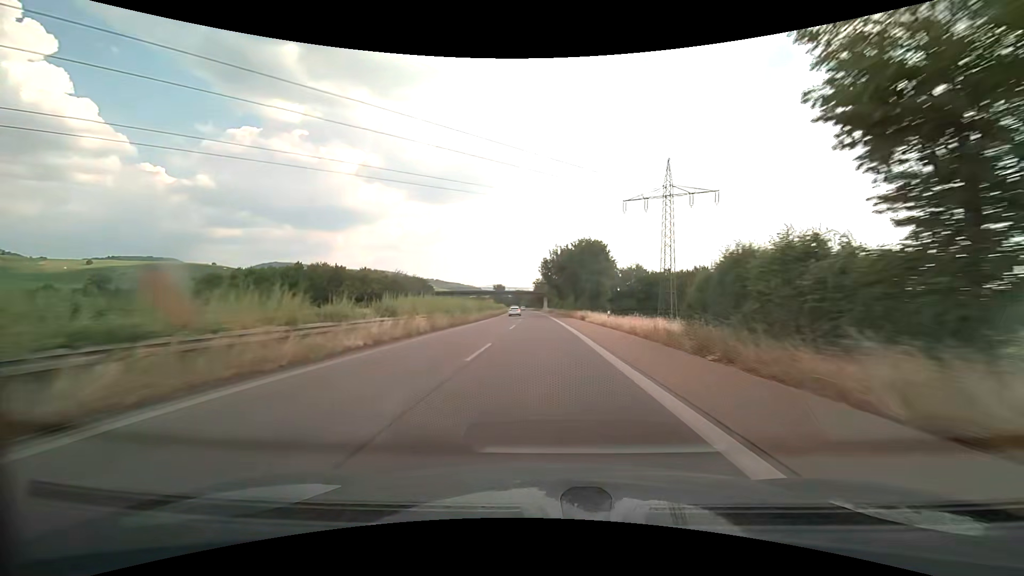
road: trunk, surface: asphalt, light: Day
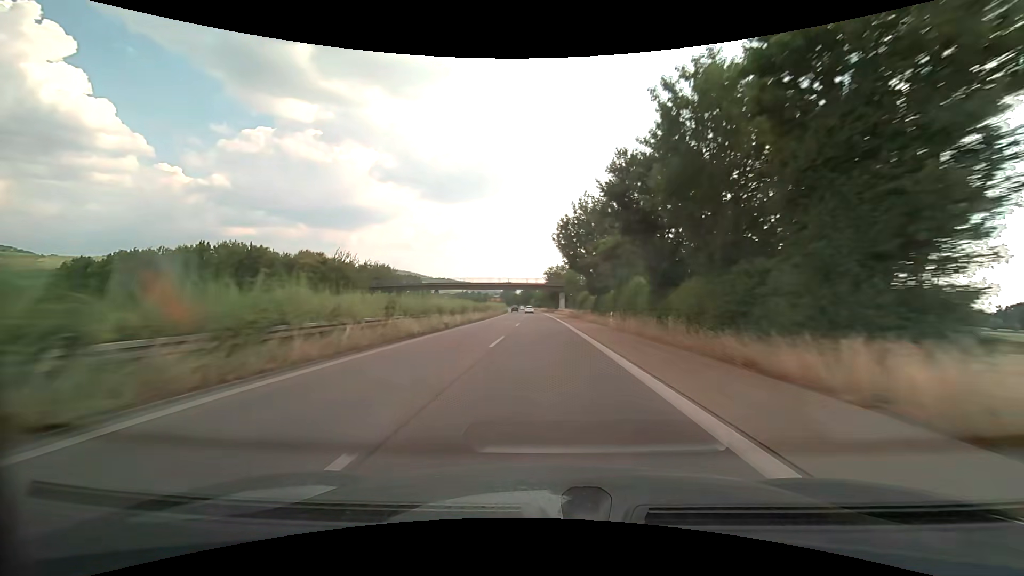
(-0.6, +50.0) m; -1°
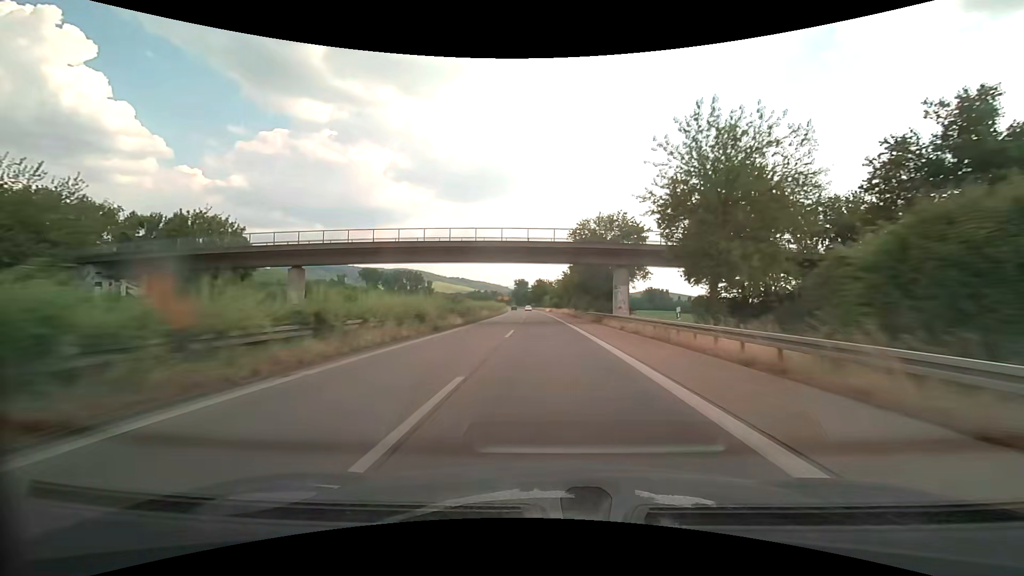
(-1.1, +67.0) m; -2°
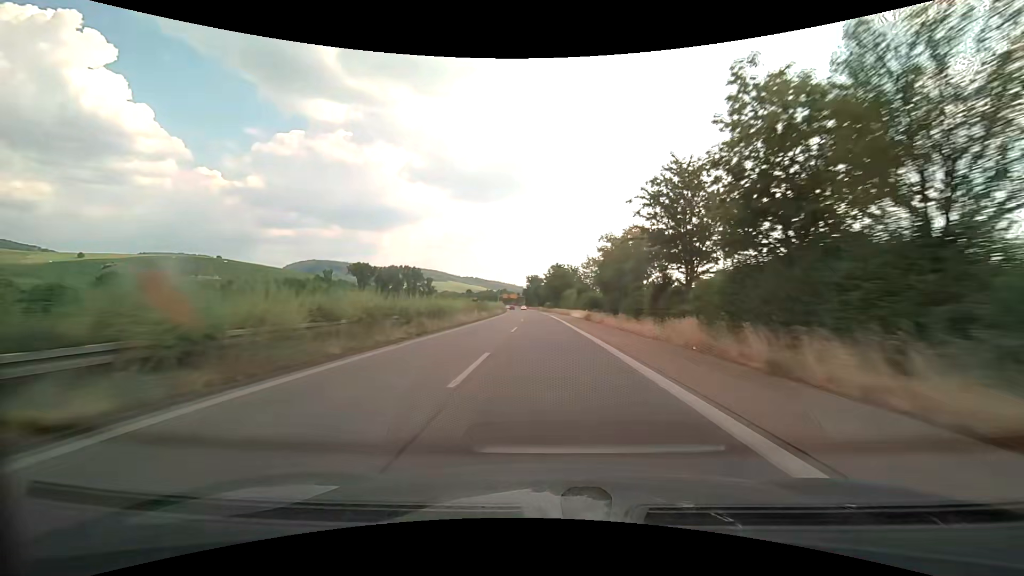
(-0.8, +67.5) m; -2°
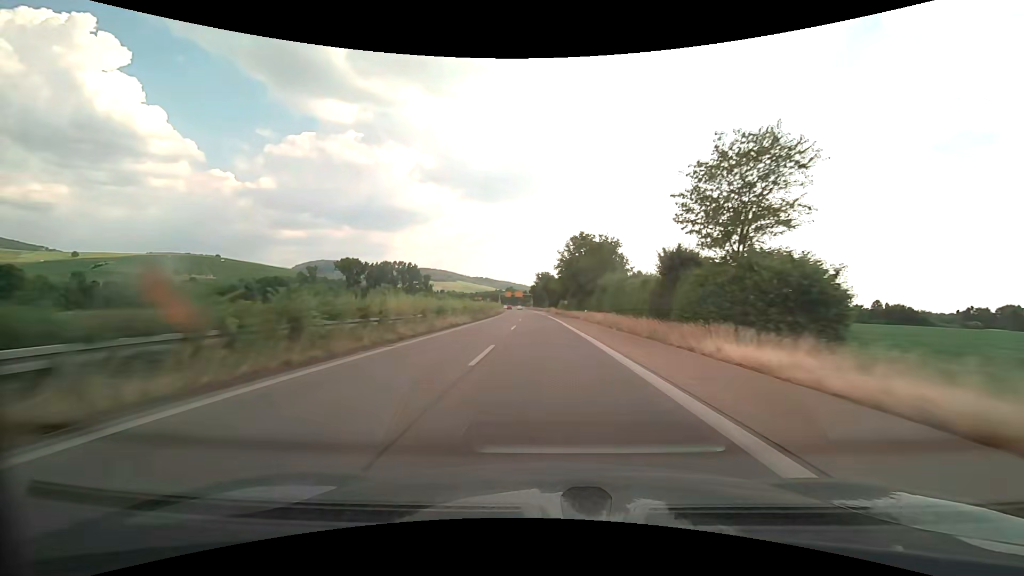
(-0.5, +50.9) m; -1°
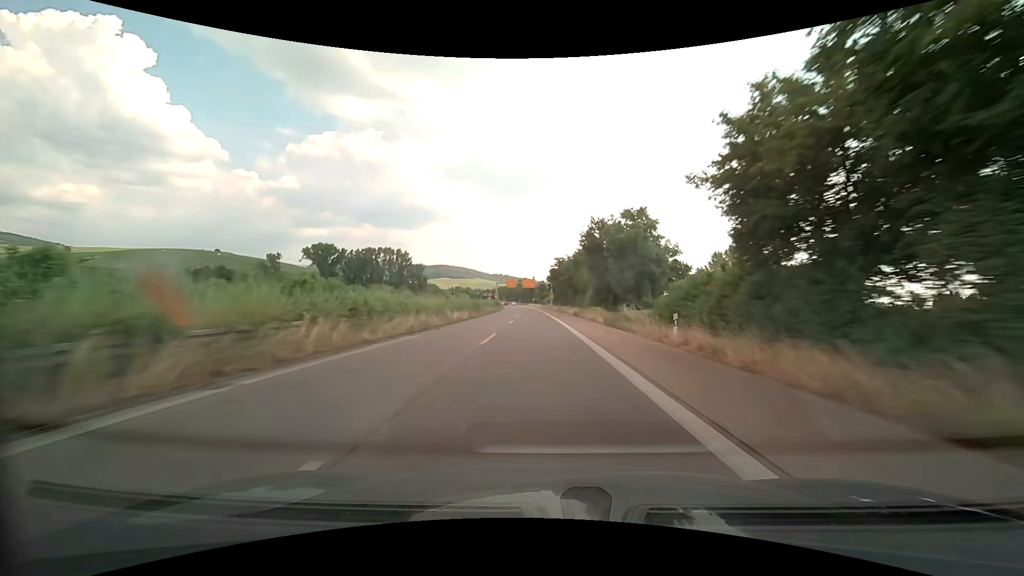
(-1.6, +84.8) m; -2°
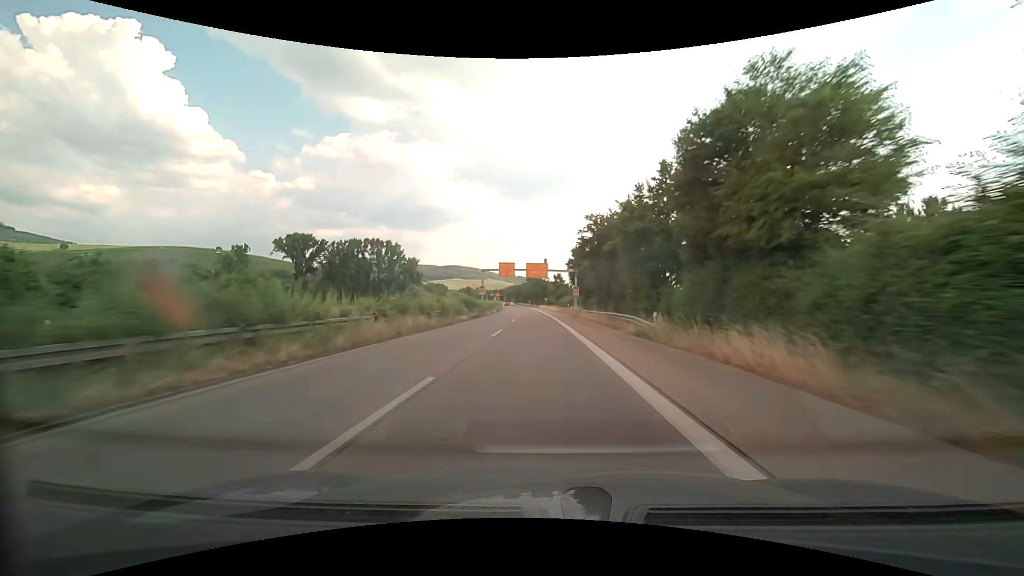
(-0.9, +49.4) m; -2°
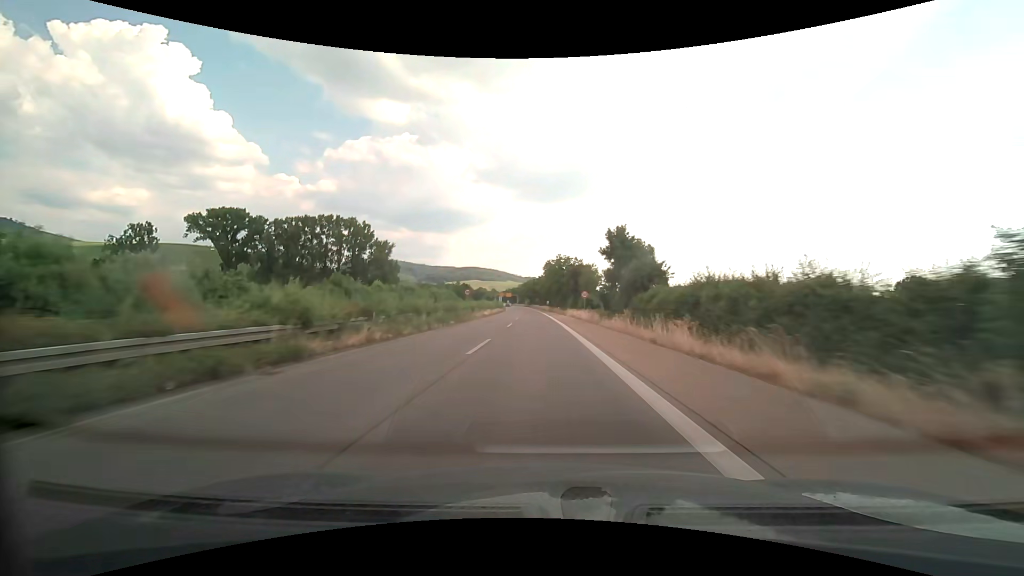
(-1.7, +79.6) m; -2°
(0, +10) (0, +20) (0, +30) (0, +40) (-1, +50) (-1, +60) (-1, +70) (-2, +80) (-2, +90) (-3, +100) m
